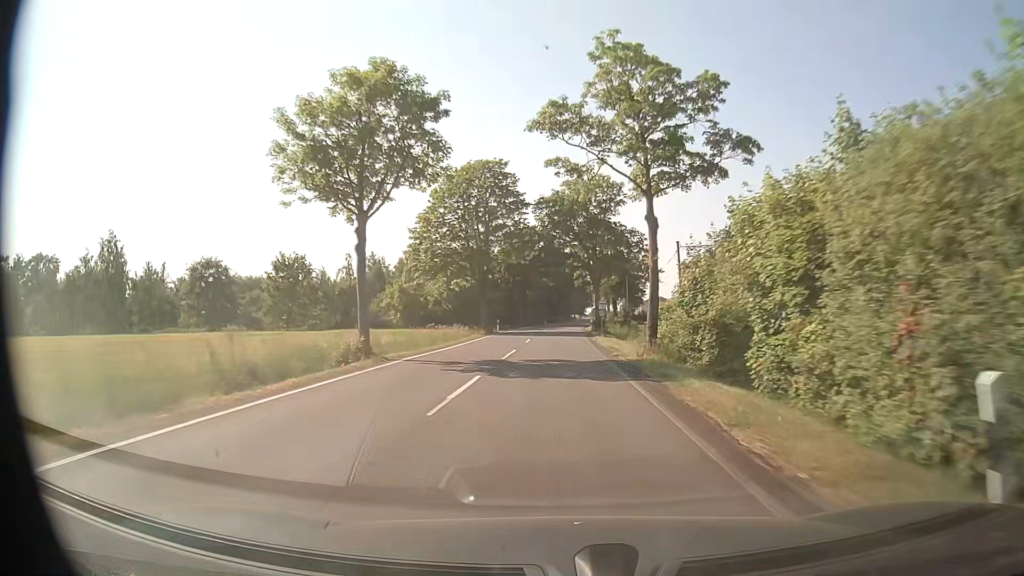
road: secondary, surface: asphalt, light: Day
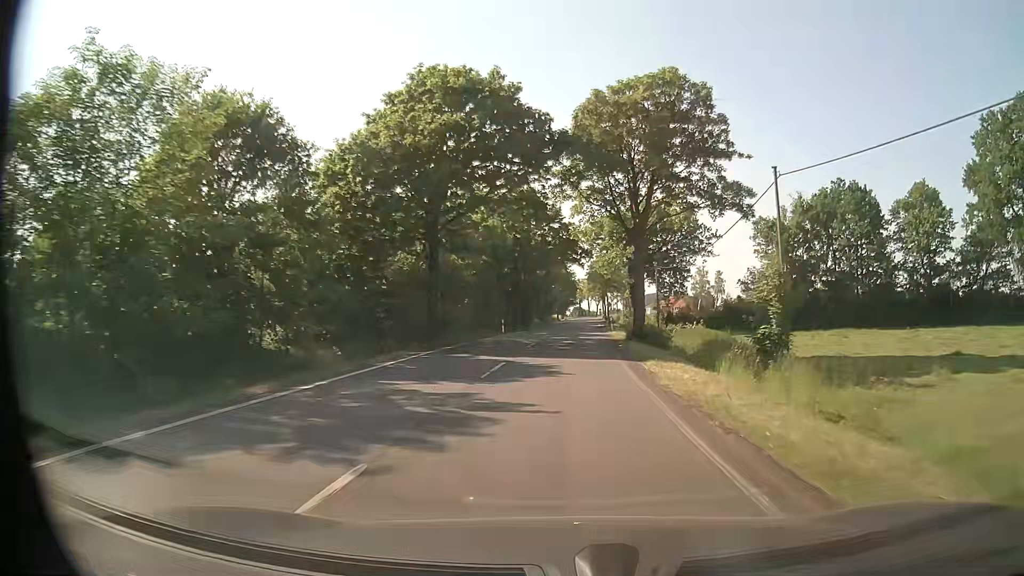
(+0.3, +57.2) m; +2°
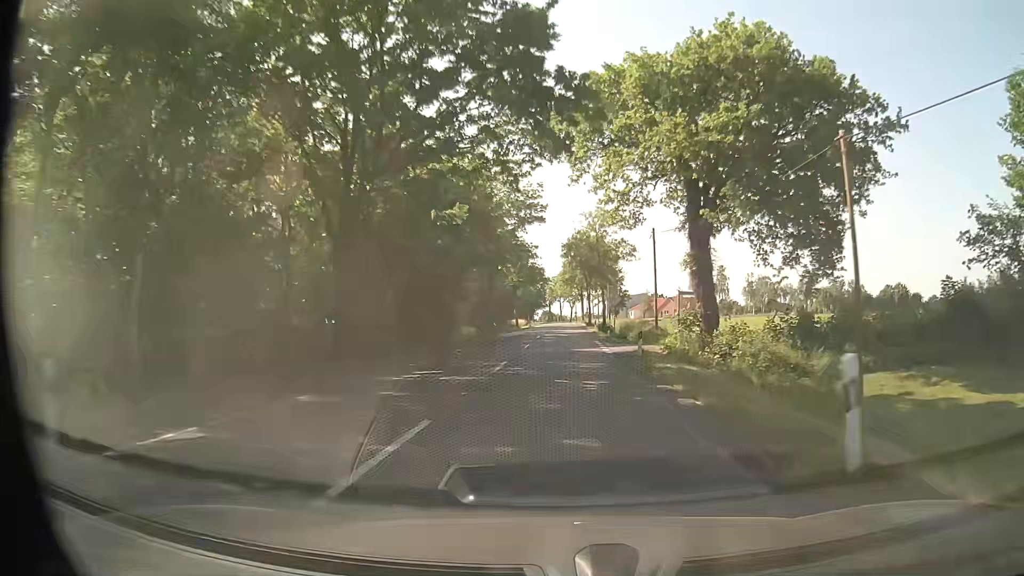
(+1.3, +45.7) m; +3°
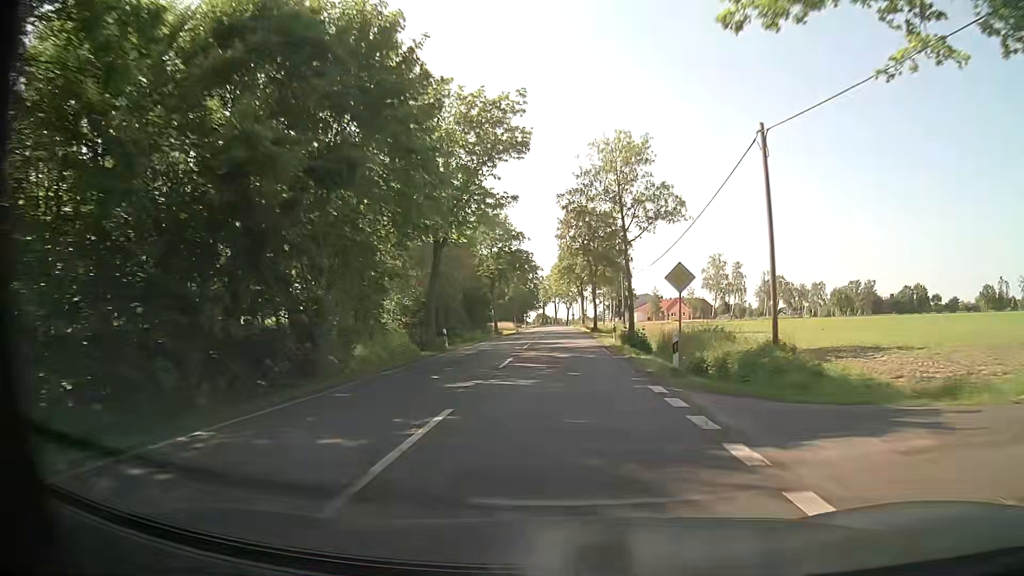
(+0.1, +22.9) m; 0°
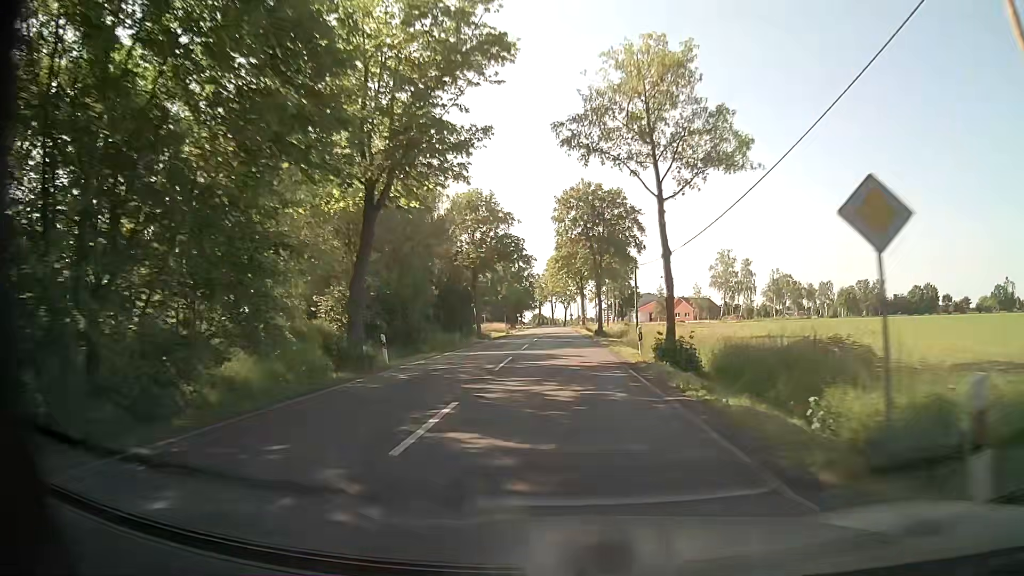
(0.0, +11.4) m; +1°
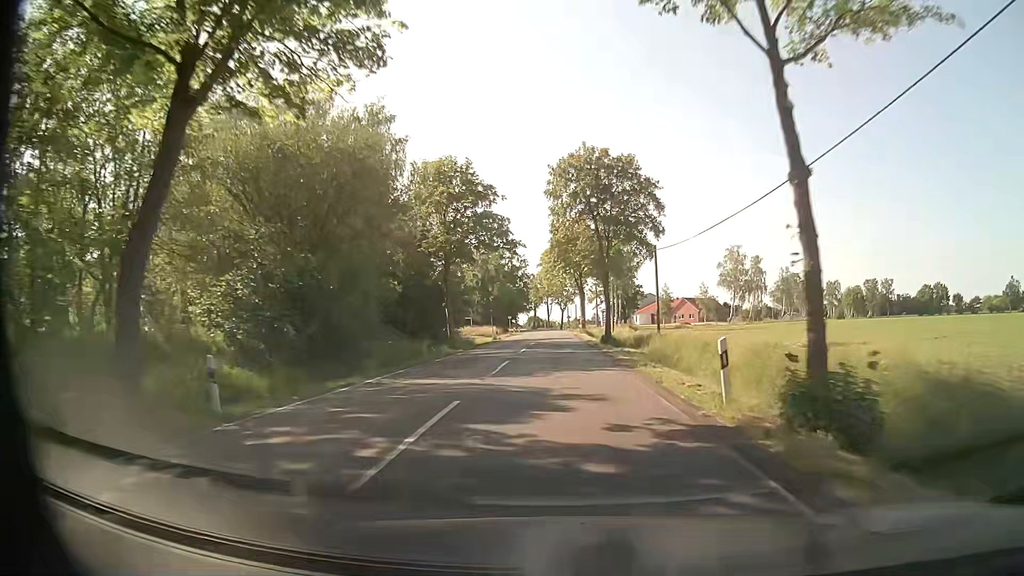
(0.0, +11.4) m; 0°
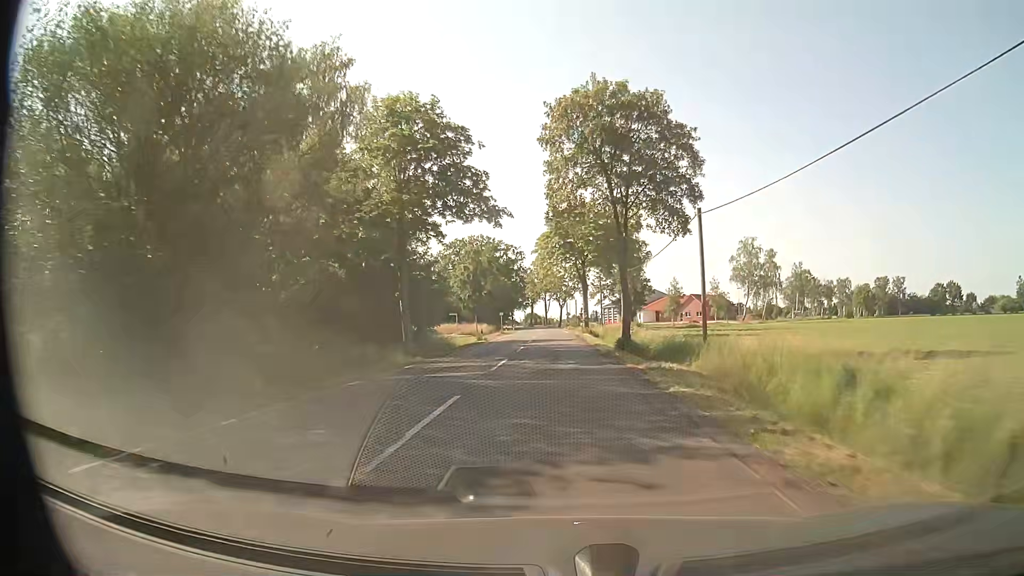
(0.0, +11.4) m; +1°
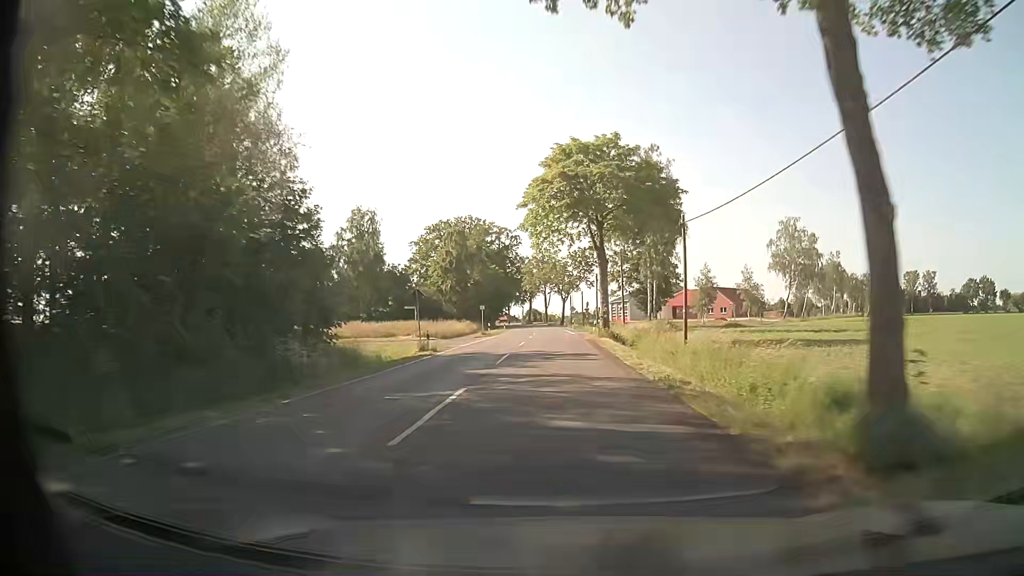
(-0.1, +22.9) m; -1°
(0, +10) (0, +20) (0, +30) (0, +40) (0, +50) (-1, +60) (-1, +70) (-1, +80) (-2, +90) (-2, +100) m
